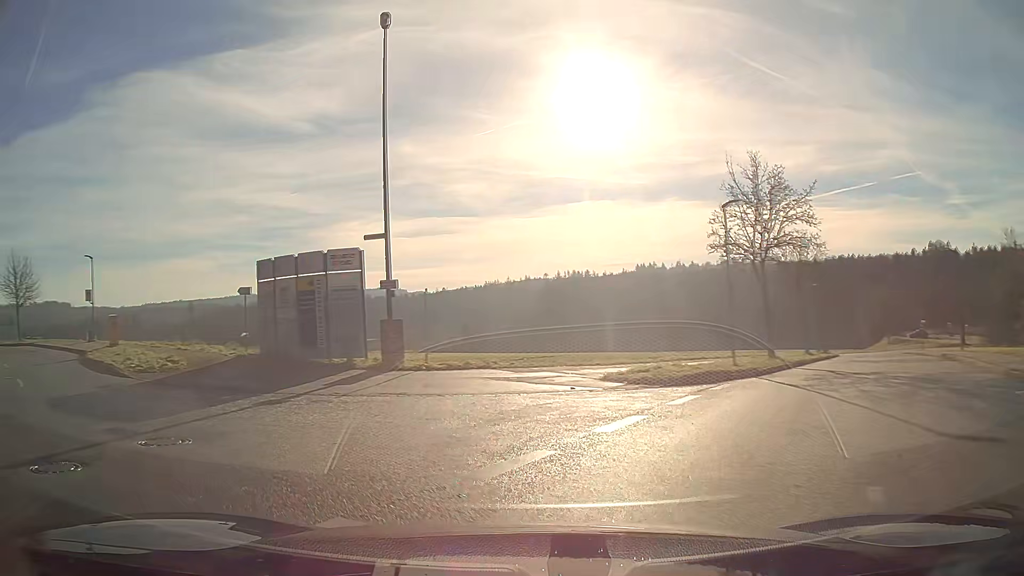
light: Day
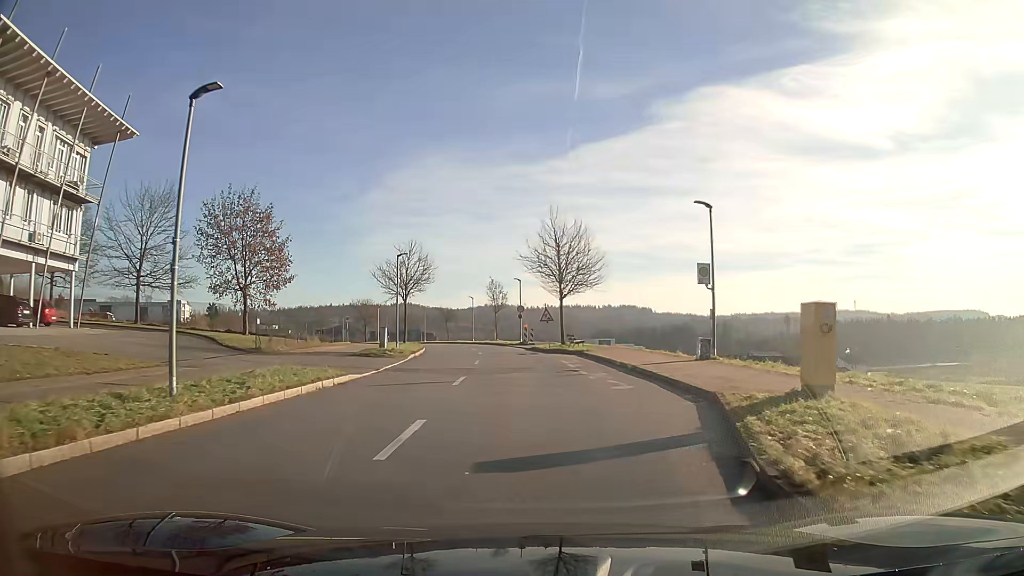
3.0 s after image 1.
(-11.1, +17.5) m; -43°
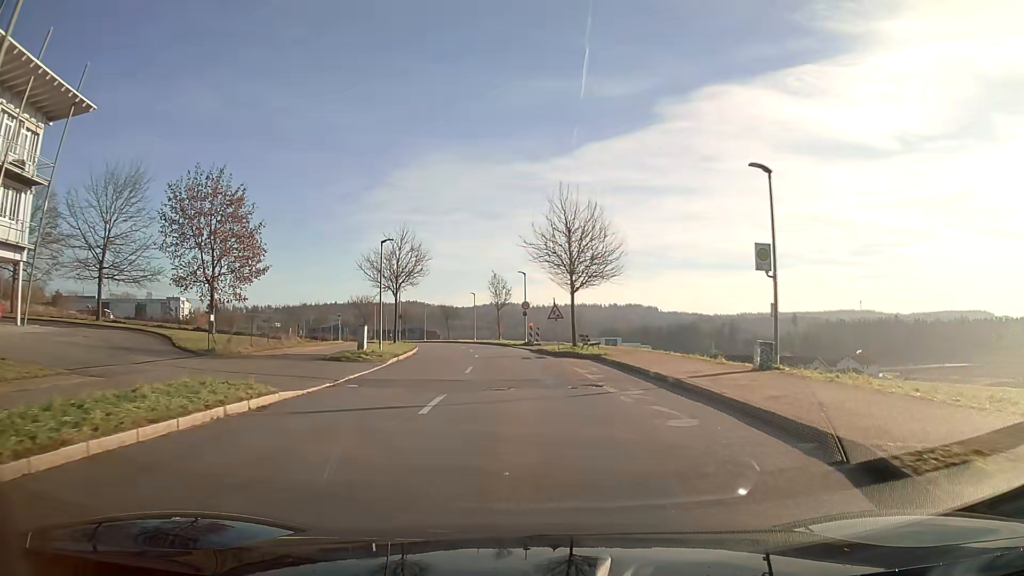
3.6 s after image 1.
(0.0, +5.5) m; 0°
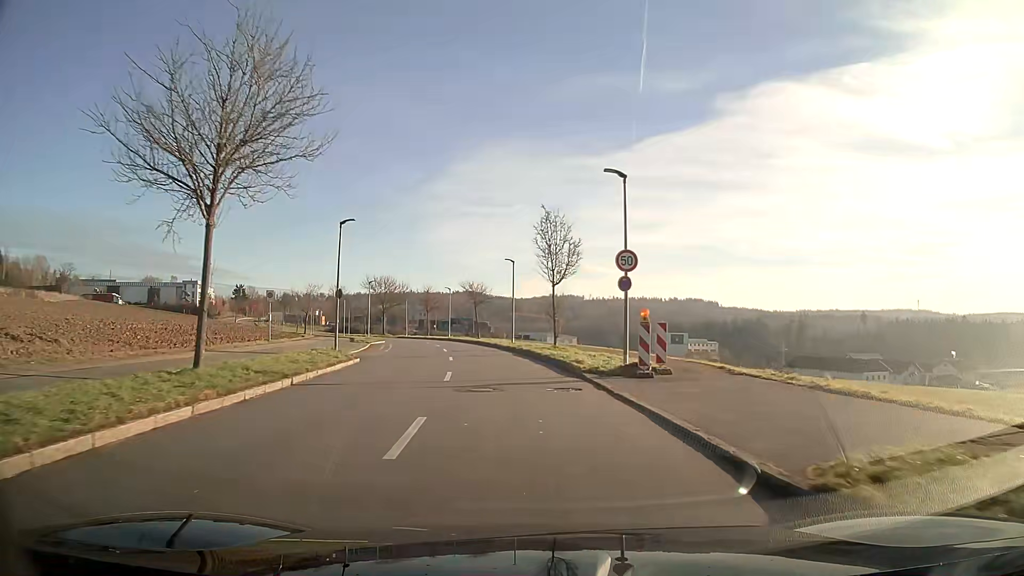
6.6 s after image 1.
(-1.3, +31.6) m; -5°
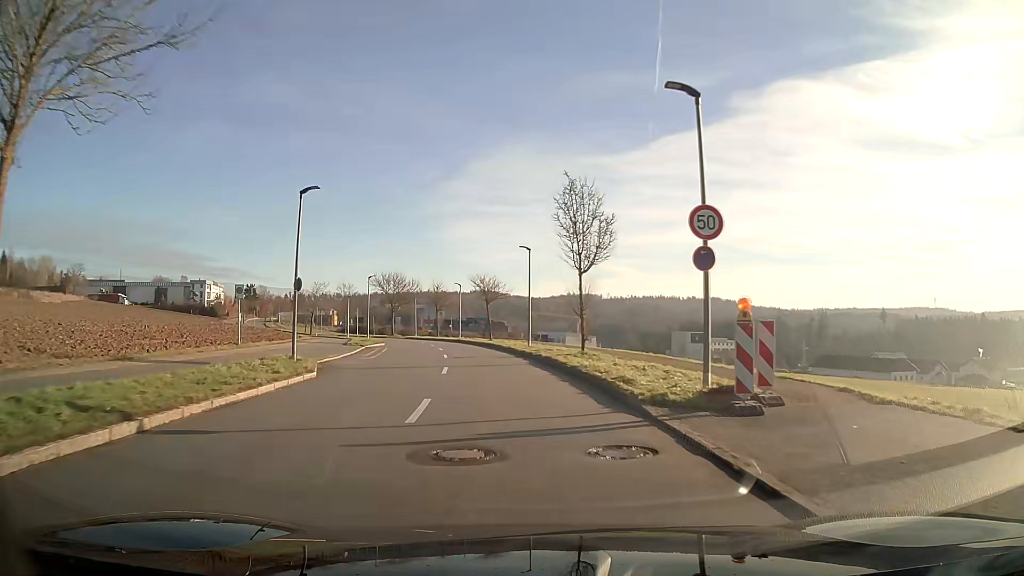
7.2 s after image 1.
(-0.1, +6.7) m; -2°
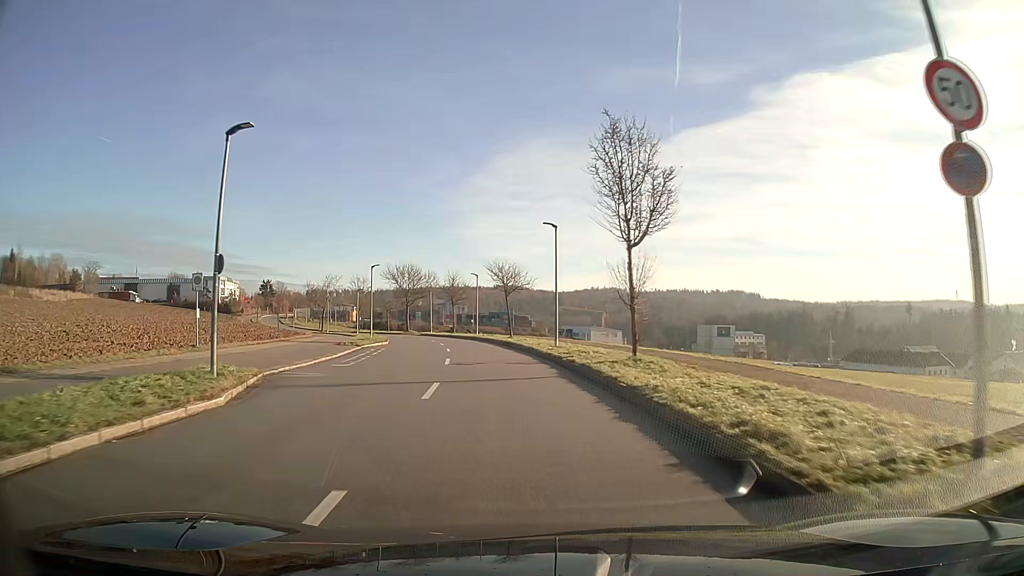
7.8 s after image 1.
(-0.1, +6.8) m; -2°
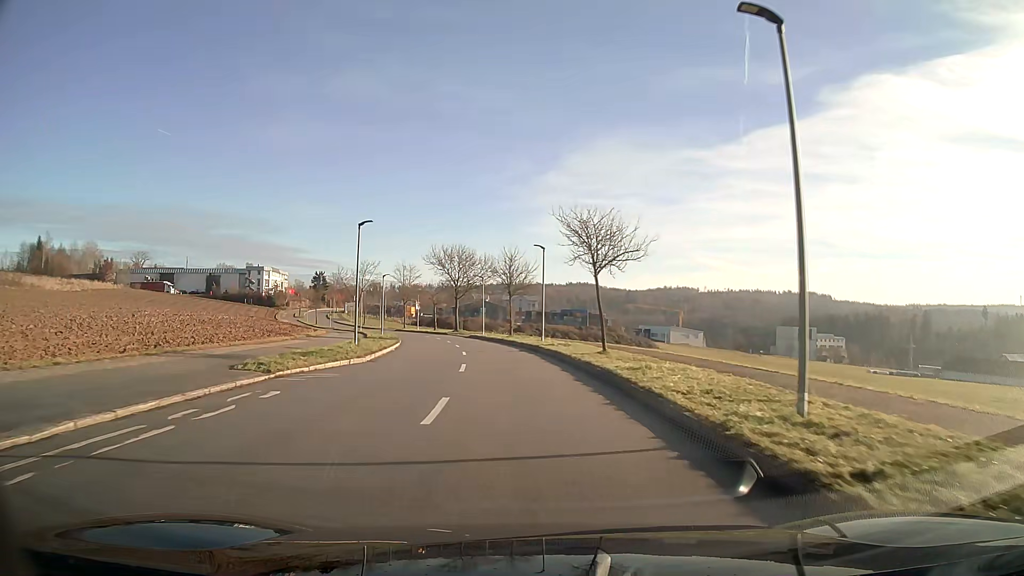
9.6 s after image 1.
(-1.2, +20.9) m; -6°
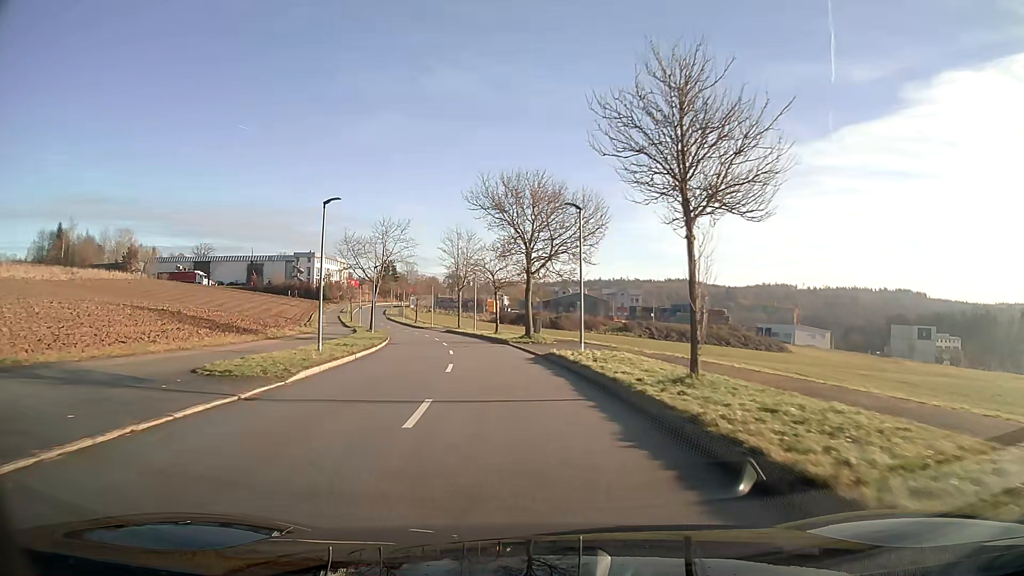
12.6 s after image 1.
(-2.6, +36.5) m; -8°
